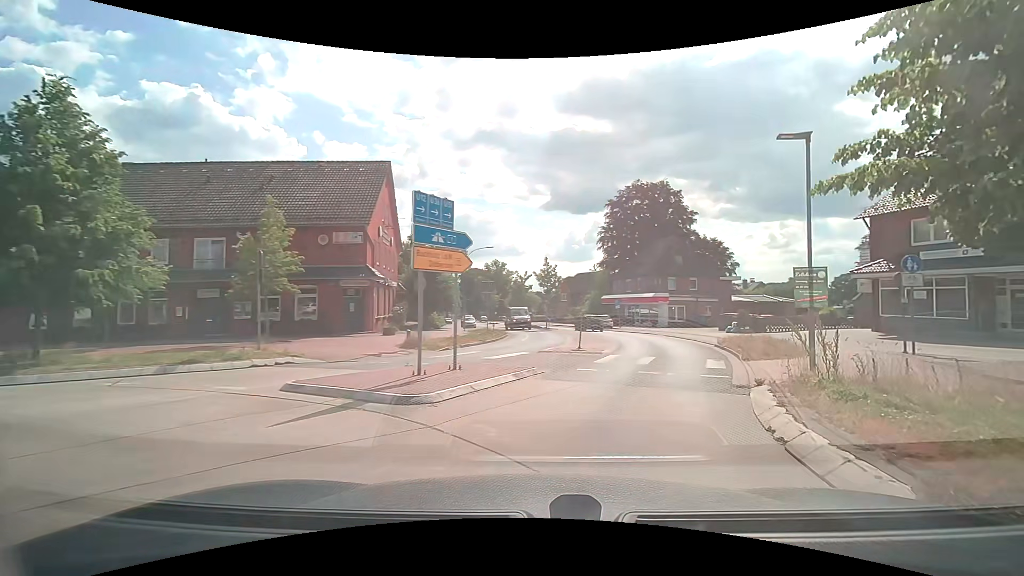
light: Day
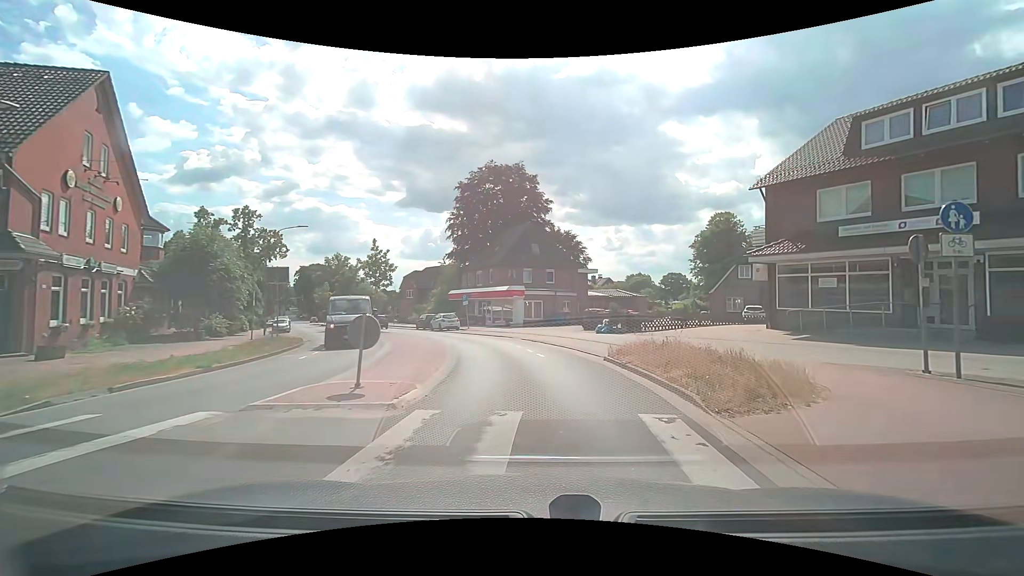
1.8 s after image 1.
(+1.9, +10.5) m; +15°
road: secondary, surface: asphalt
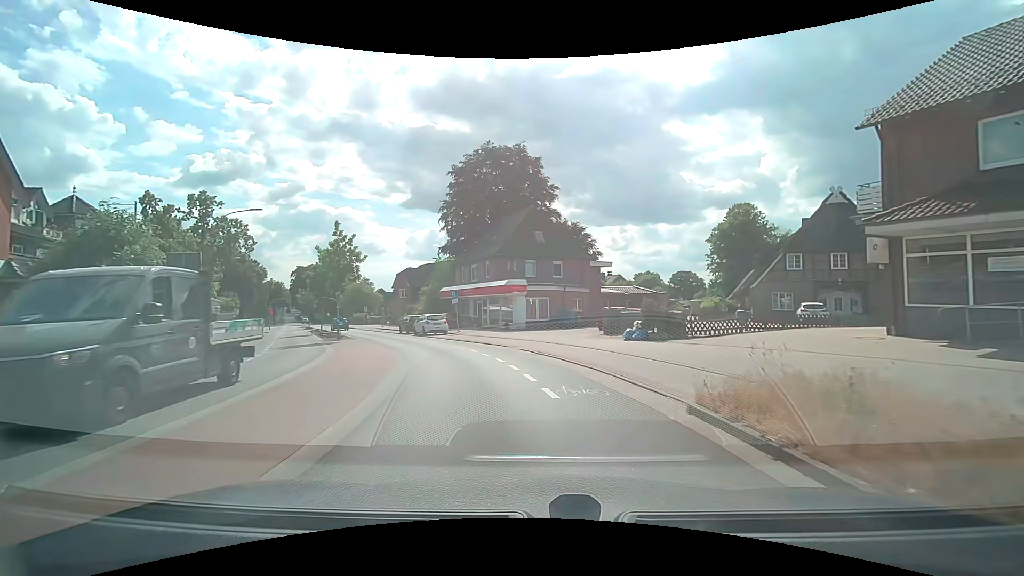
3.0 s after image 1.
(+0.4, +7.8) m; +2°
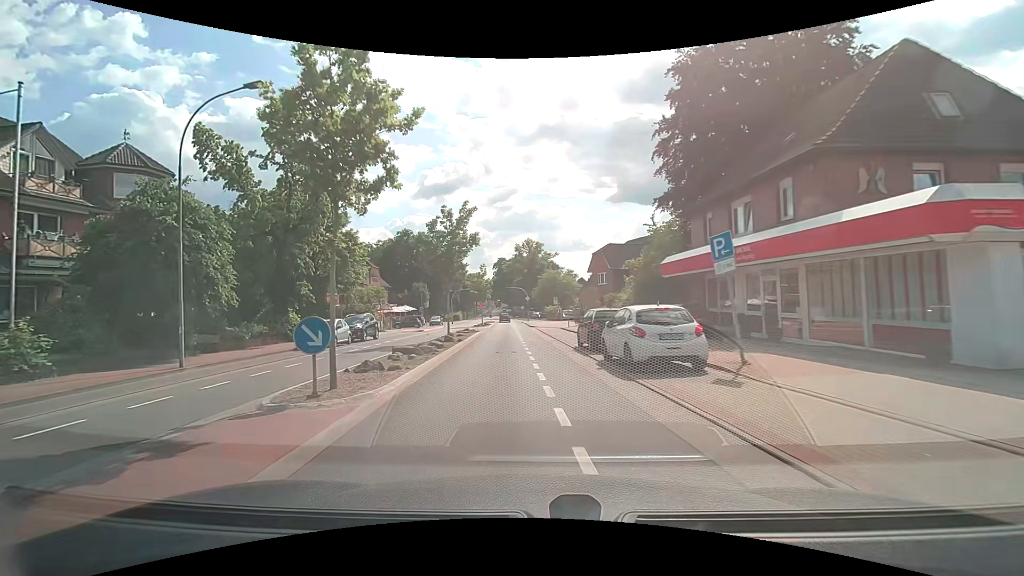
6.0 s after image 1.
(-4.1, +23.4) m; -23°
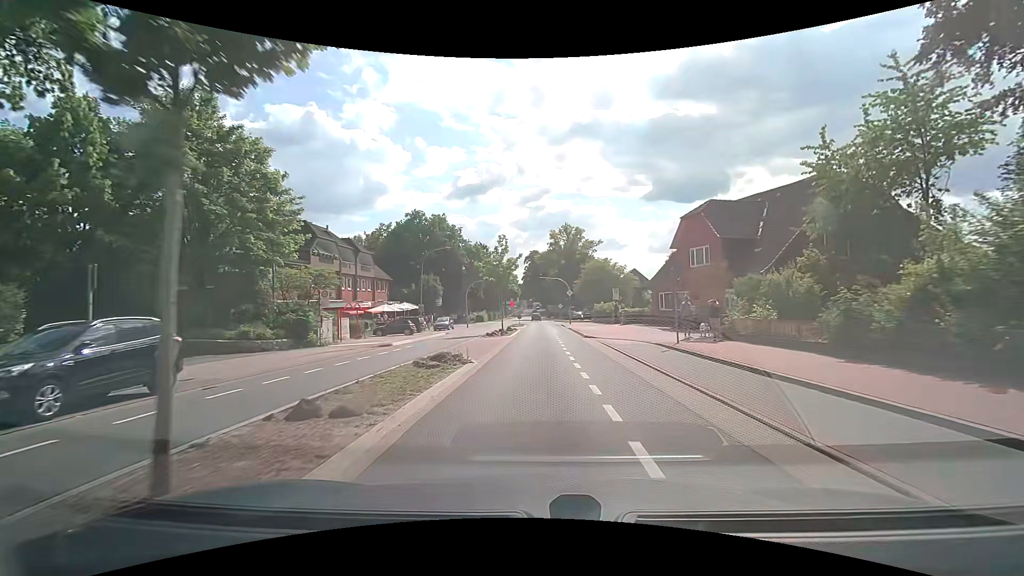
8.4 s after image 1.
(-1.6, +22.6) m; -4°
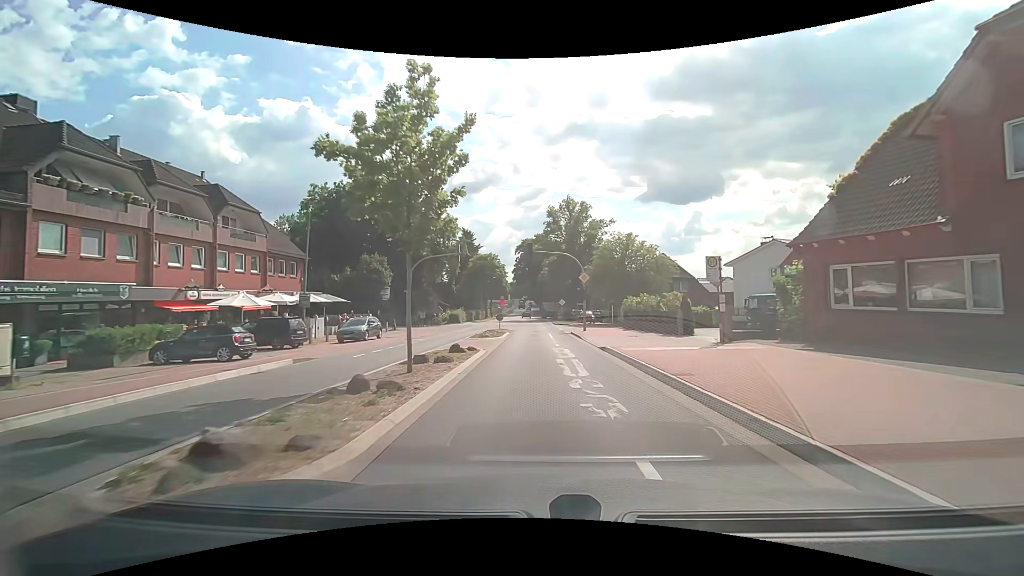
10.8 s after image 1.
(+0.2, +25.9) m; +1°
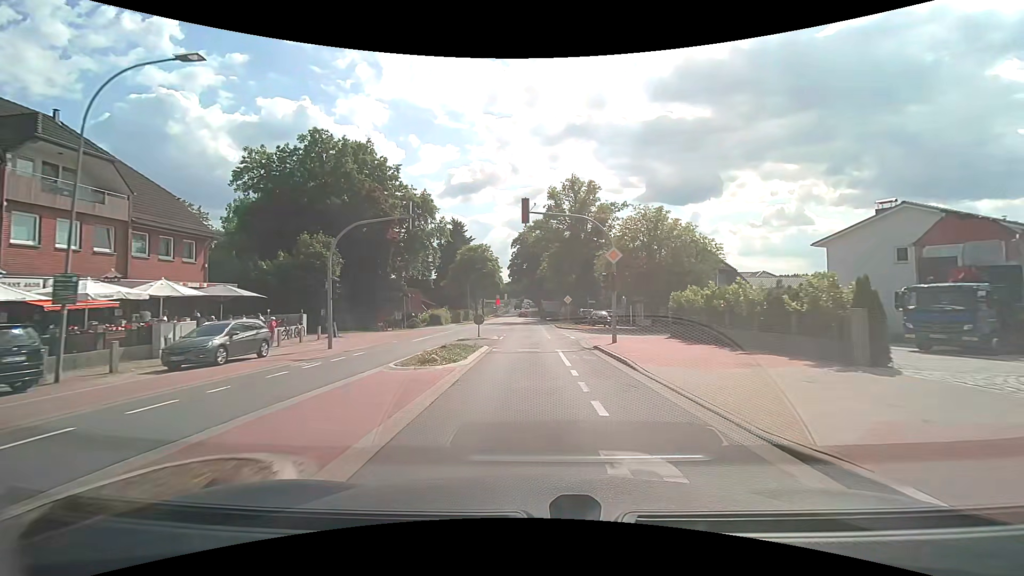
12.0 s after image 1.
(0.0, +14.3) m; 0°
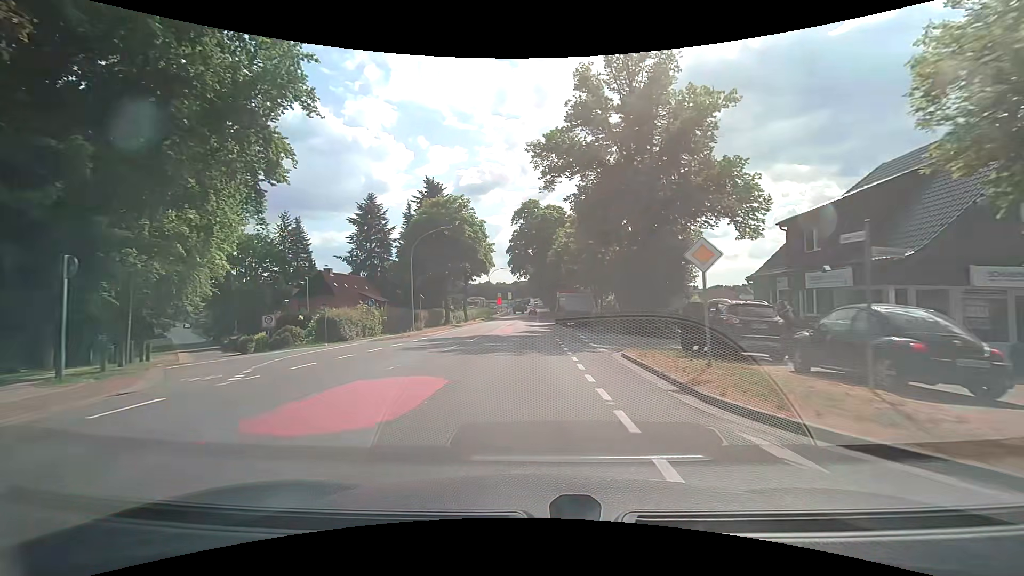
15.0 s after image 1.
(-0.1, +37.5) m; -1°
(0, +10) (0, +20) (0, +30) (0, +40) (0, +50) (0, +60) (-1, +70) (-1, +80) (-1, +90) (-1, +100) m
